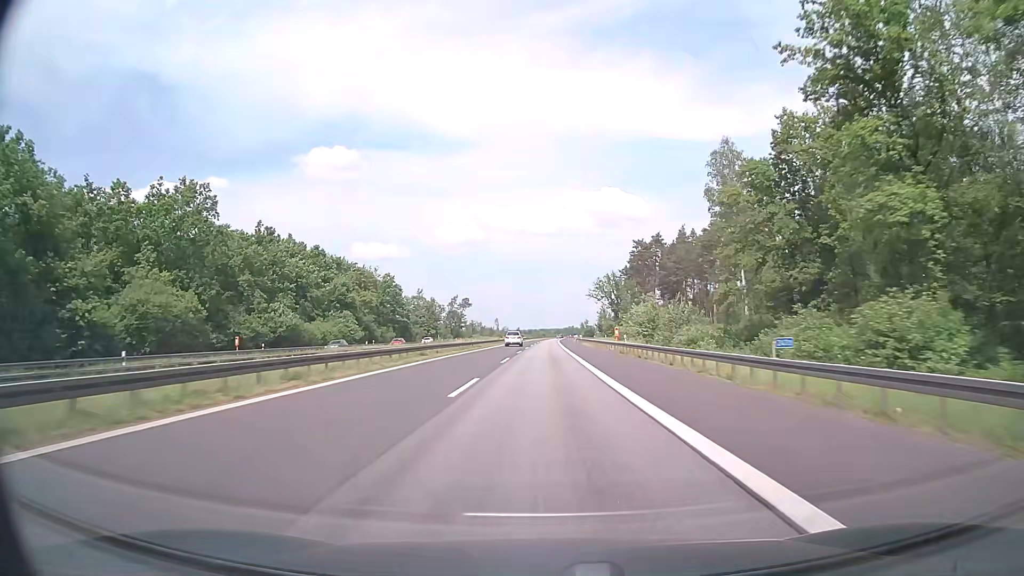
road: motorway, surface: asphalt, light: Day
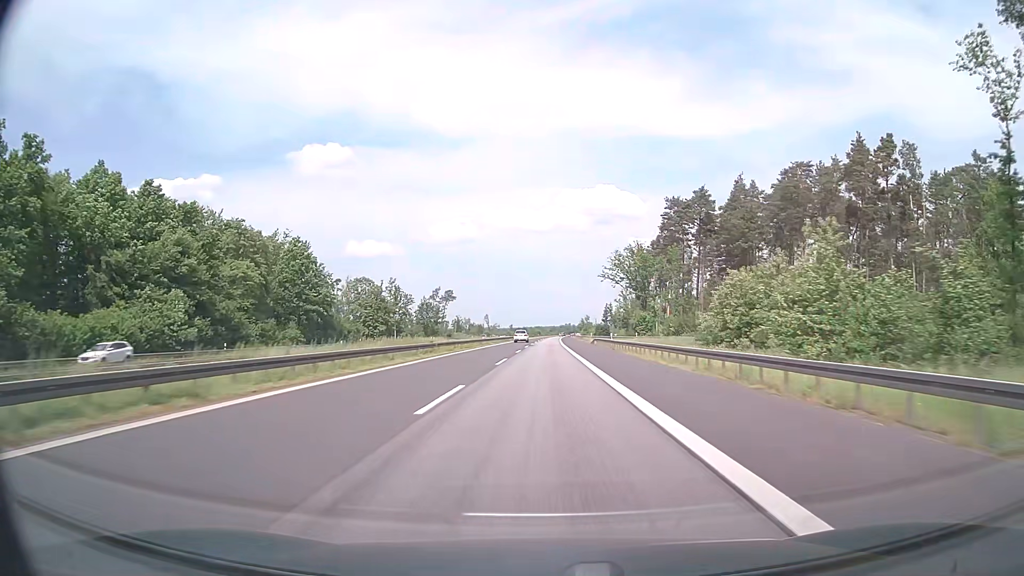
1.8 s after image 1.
(+0.2, +57.1) m; 0°
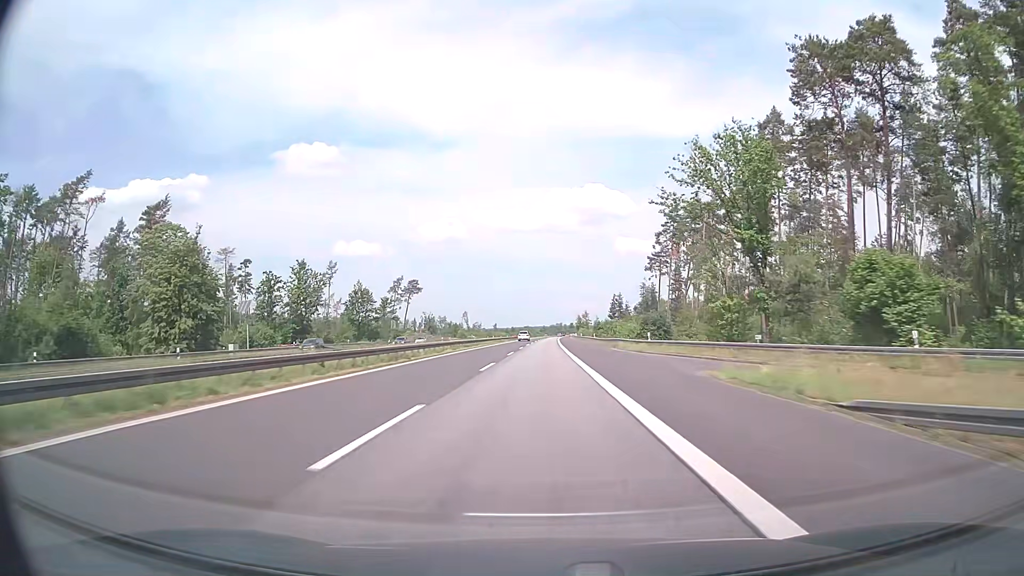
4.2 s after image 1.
(+0.6, +76.2) m; +1°
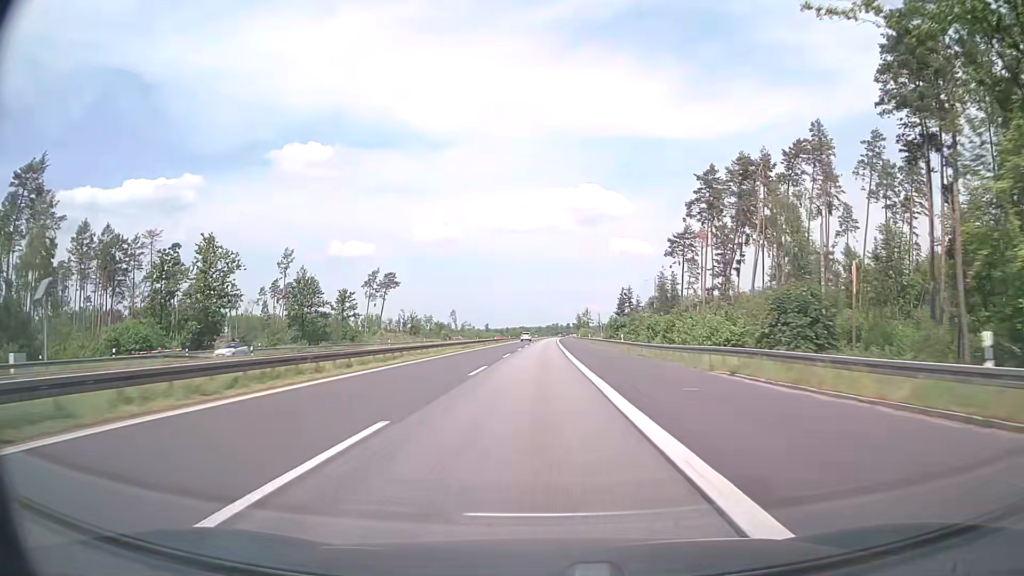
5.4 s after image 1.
(+0.1, +38.1) m; 0°
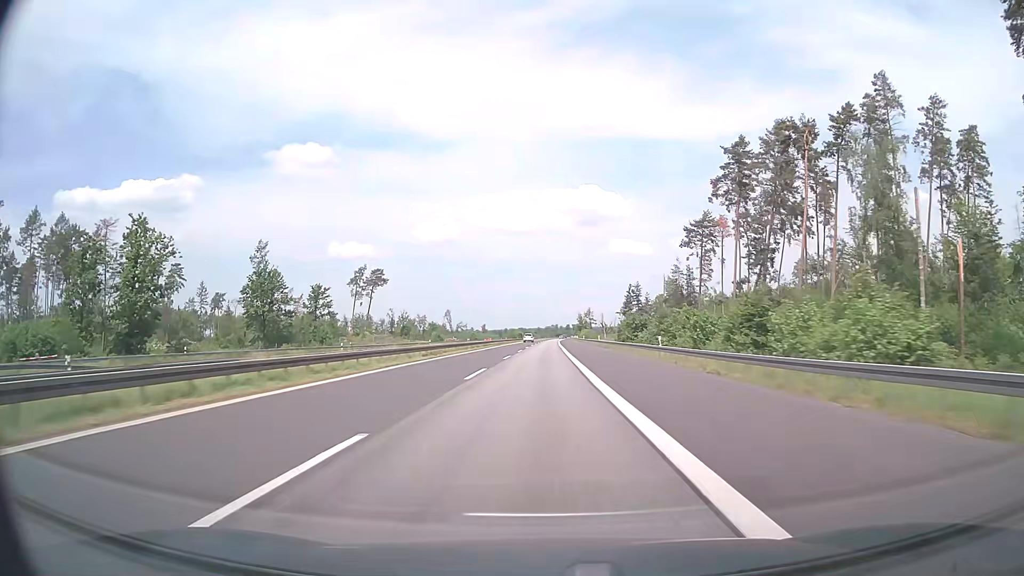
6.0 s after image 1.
(0.0, +19.0) m; 0°
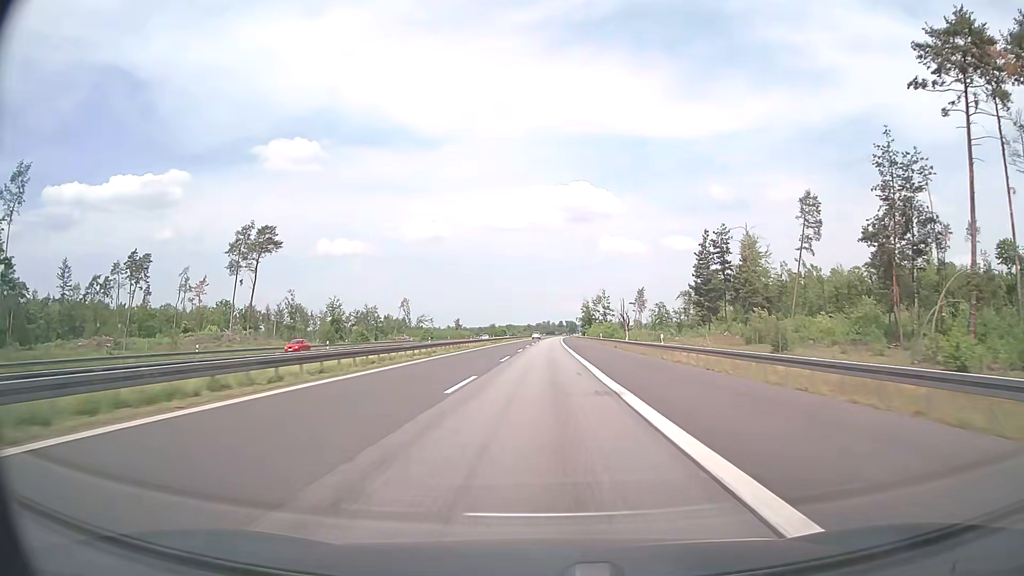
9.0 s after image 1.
(+0.5, +95.1) m; +1°
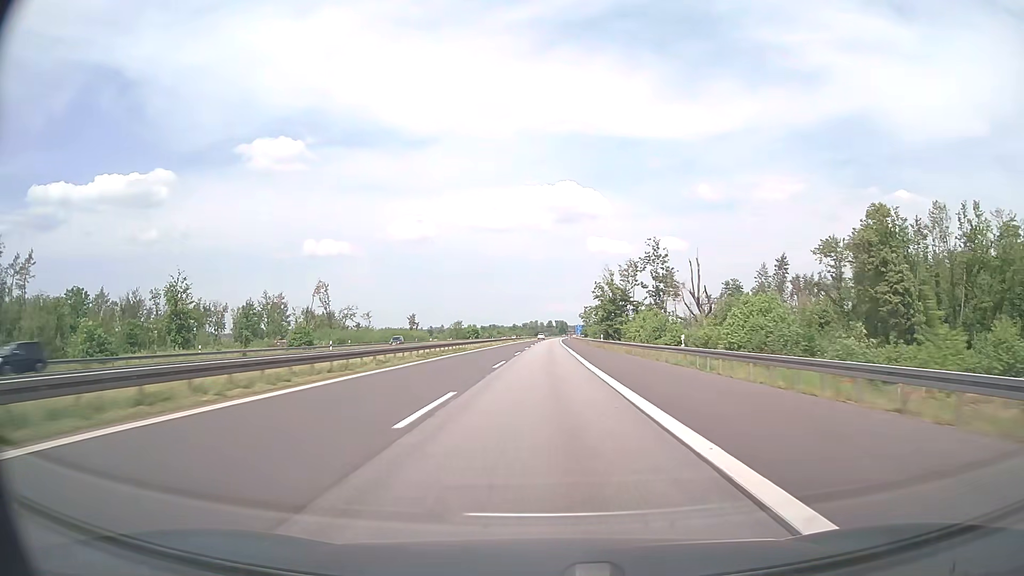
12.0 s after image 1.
(+0.9, +95.0) m; +1°
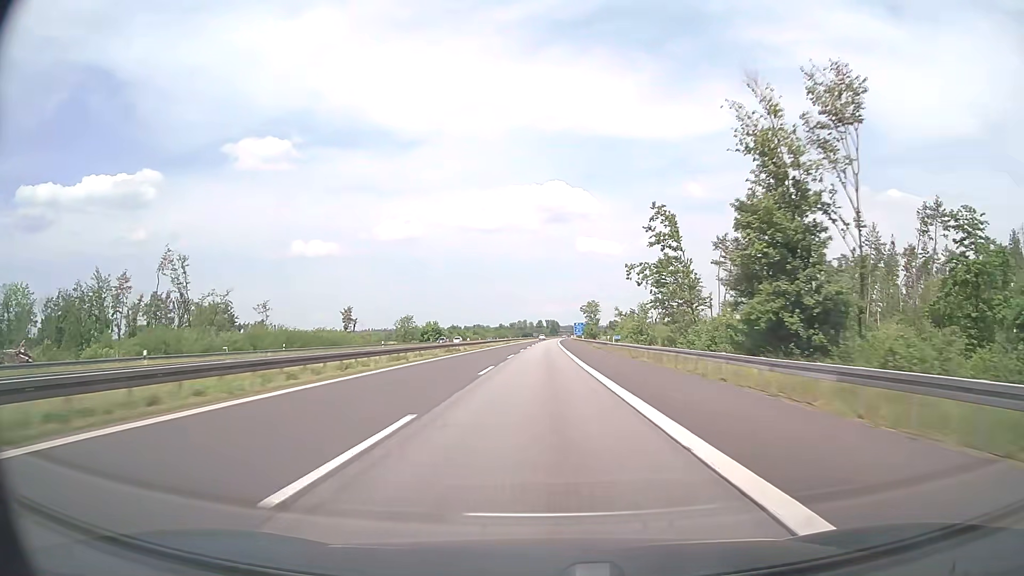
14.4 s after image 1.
(+0.8, +76.1) m; +1°
(0, +10) (0, +20) (0, +30) (0, +40) (0, +50) (0, +60) (0, +70) (0, +80) (0, +90) (+1, +100) m
